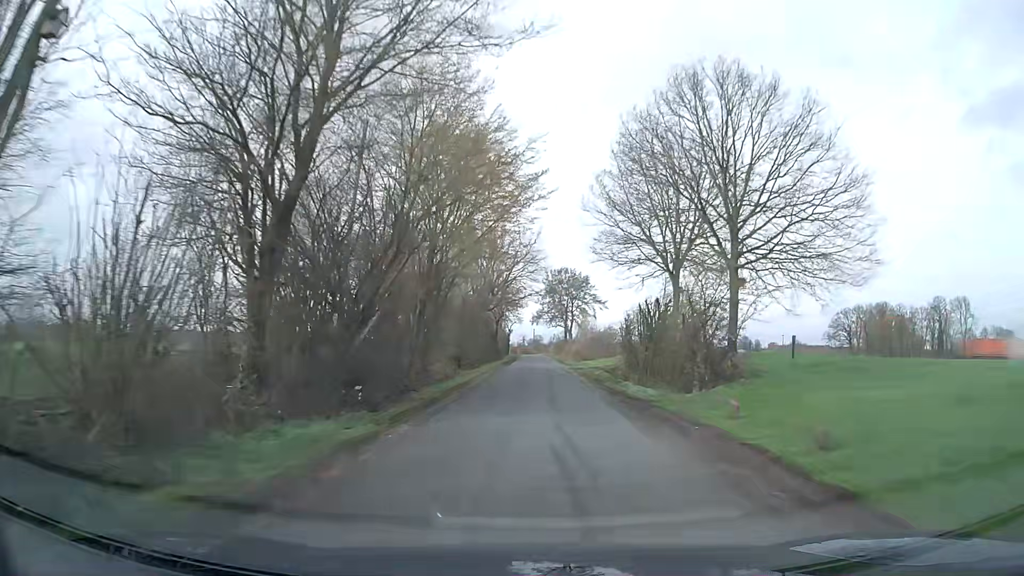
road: unclassified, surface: asphalt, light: Day
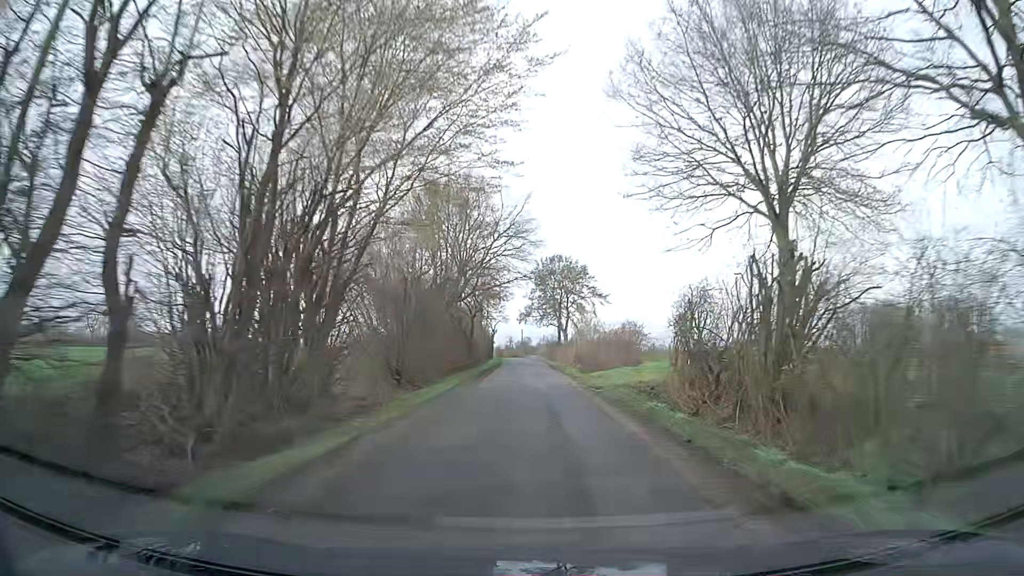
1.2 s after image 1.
(+0.2, +16.0) m; +1°
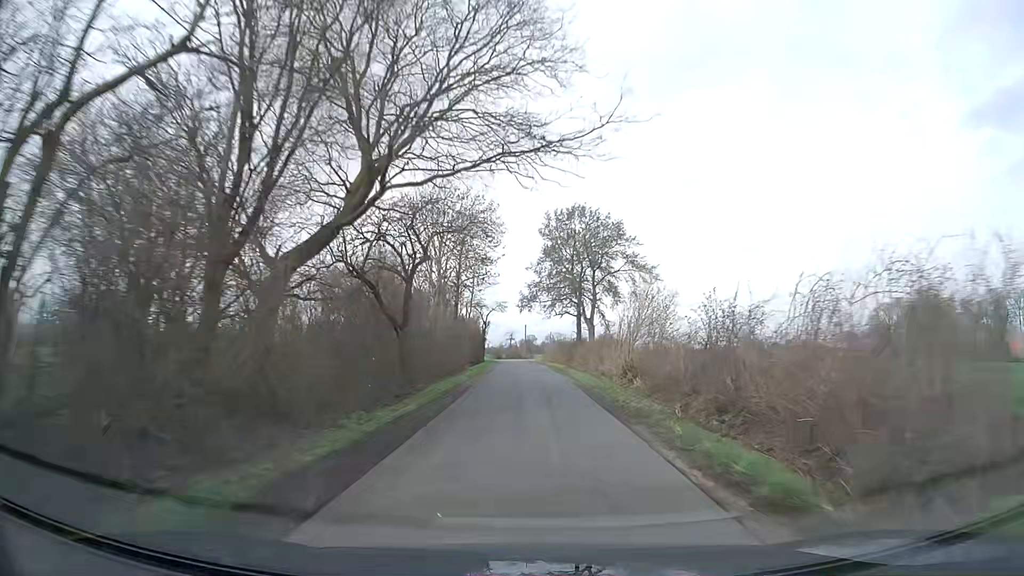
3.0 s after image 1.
(0.0, +28.1) m; 0°
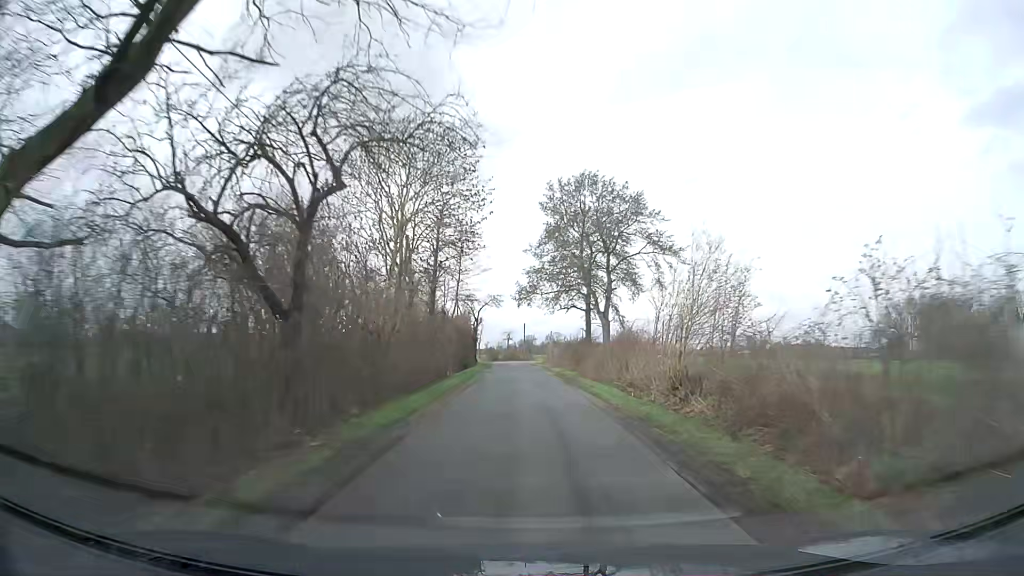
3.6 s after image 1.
(0.0, +10.3) m; 0°
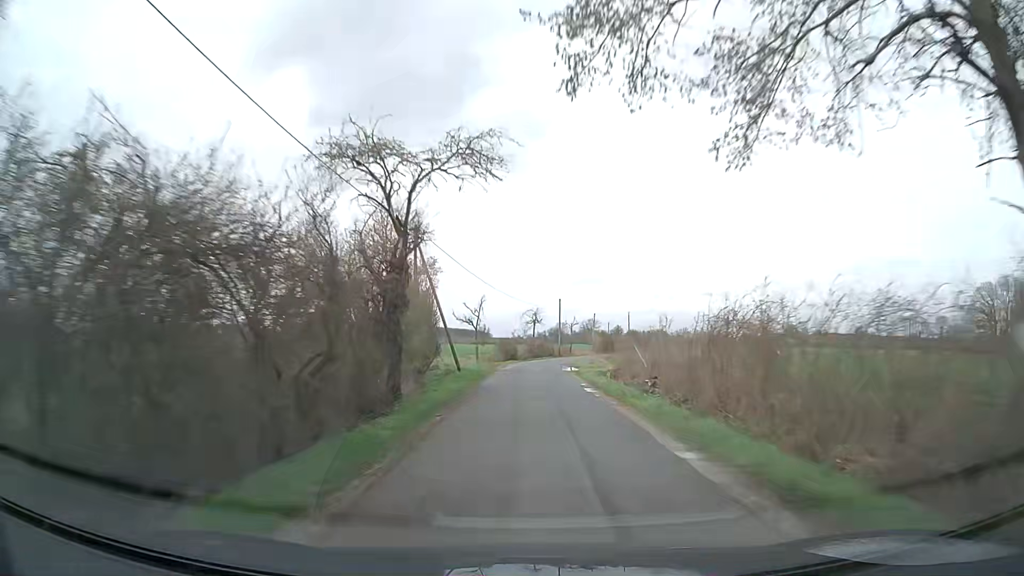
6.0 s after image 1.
(-0.8, +44.7) m; -2°
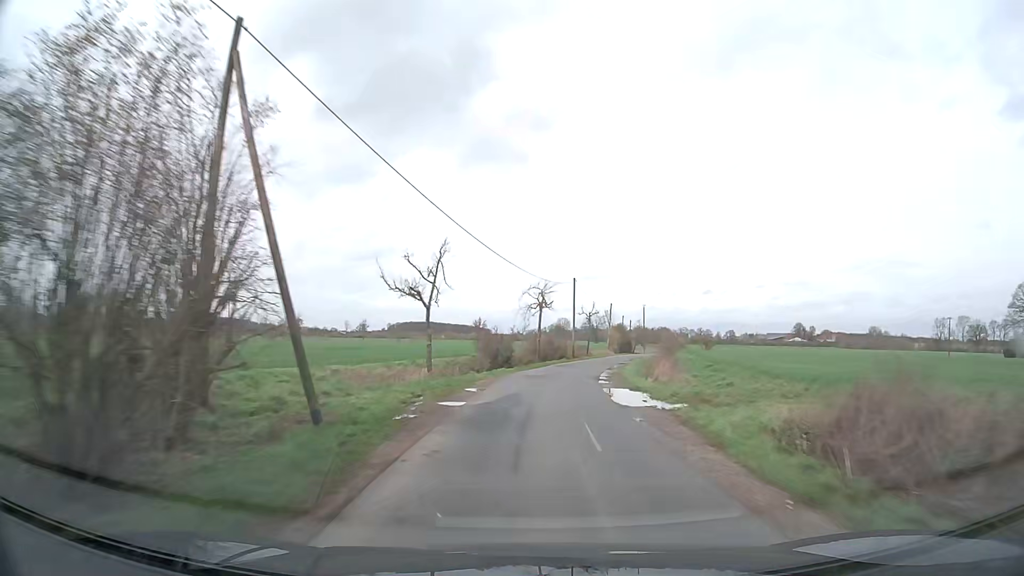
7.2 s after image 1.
(-0.2, +23.3) m; 0°
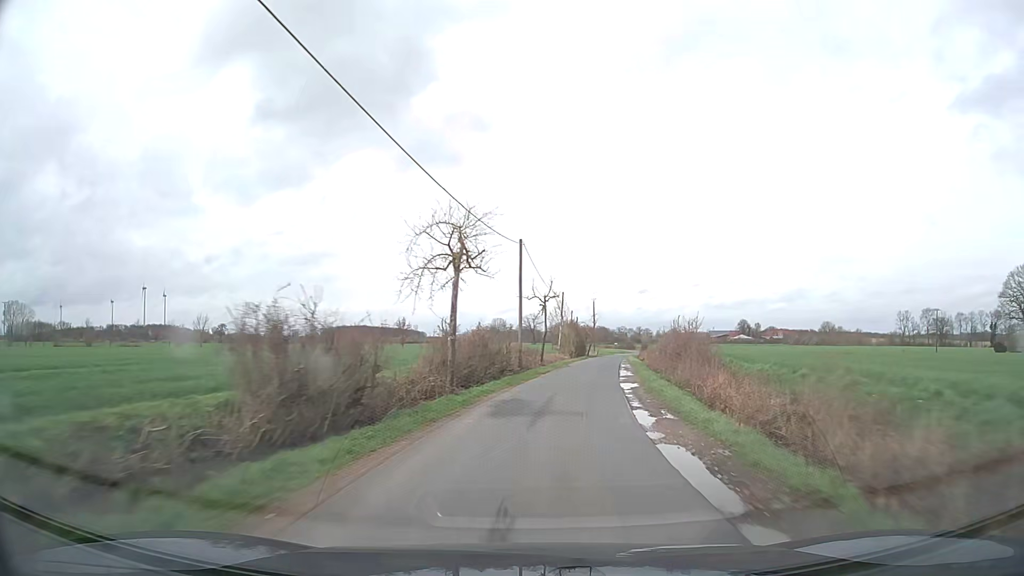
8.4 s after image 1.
(+0.8, +23.6) m; +5°
